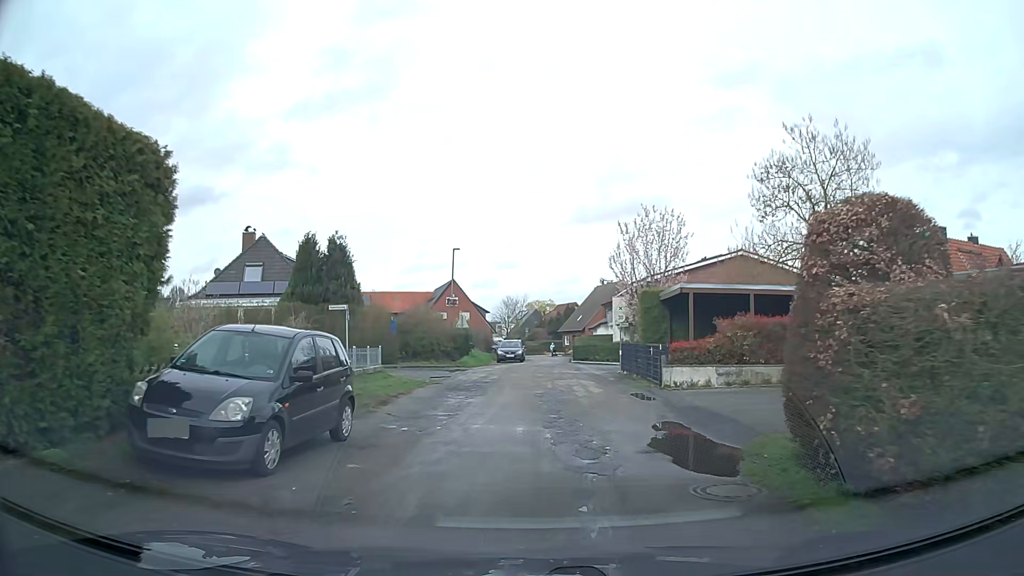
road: residential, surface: asphalt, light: Day
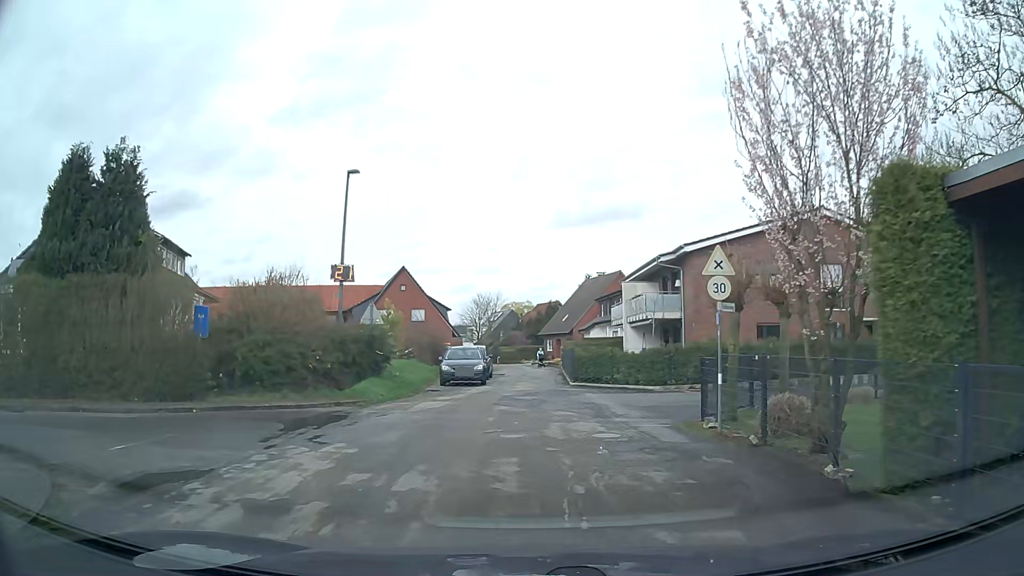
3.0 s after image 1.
(+0.5, +18.9) m; +3°
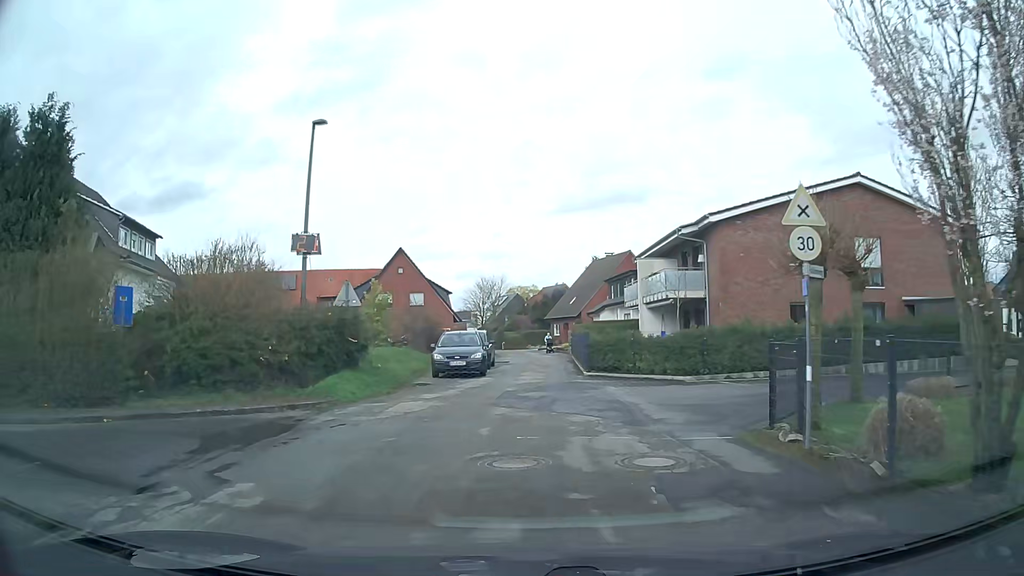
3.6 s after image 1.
(0.0, +3.7) m; -2°
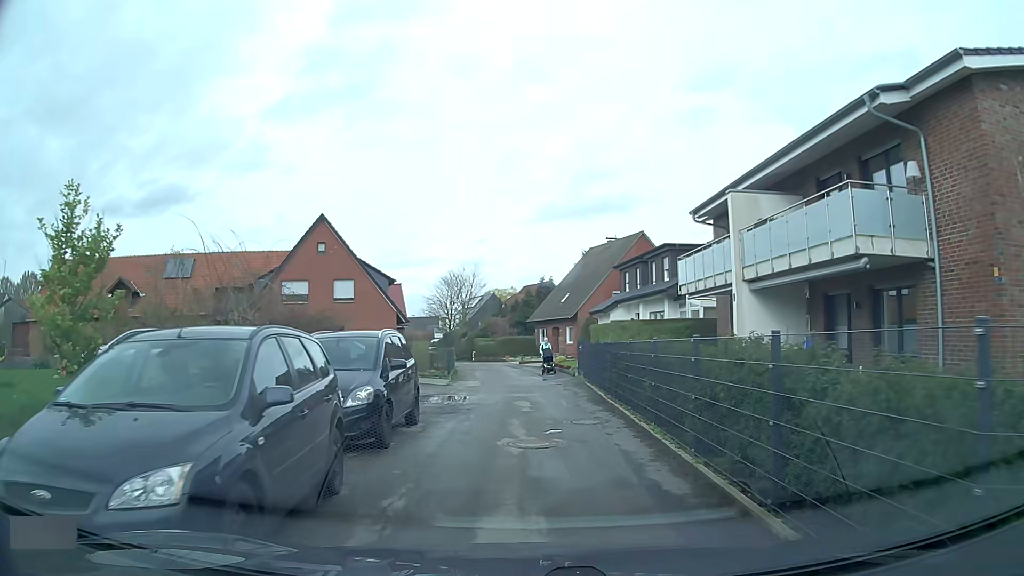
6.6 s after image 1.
(+0.1, +18.9) m; +3°
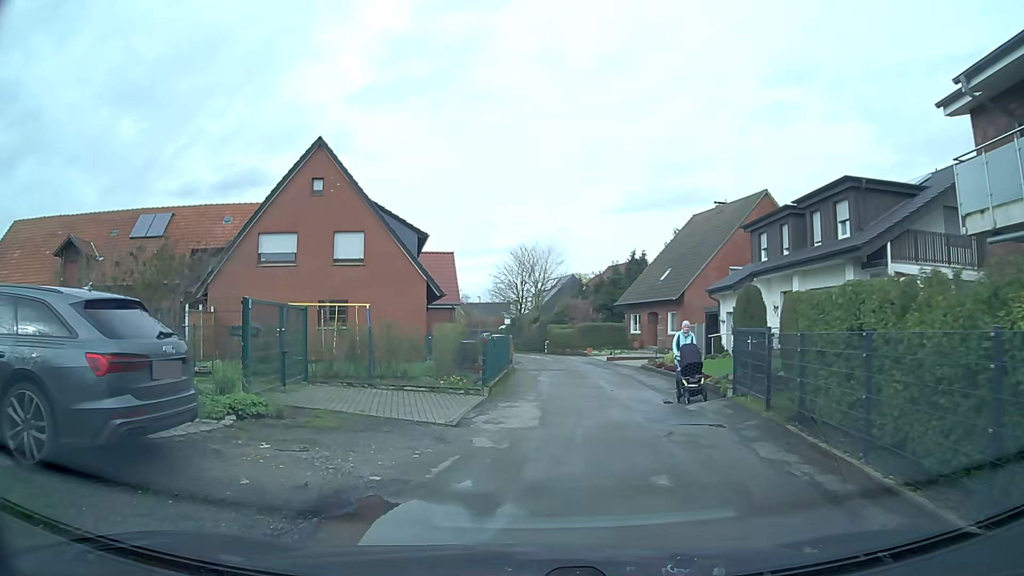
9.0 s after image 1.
(-0.5, +13.4) m; -7°
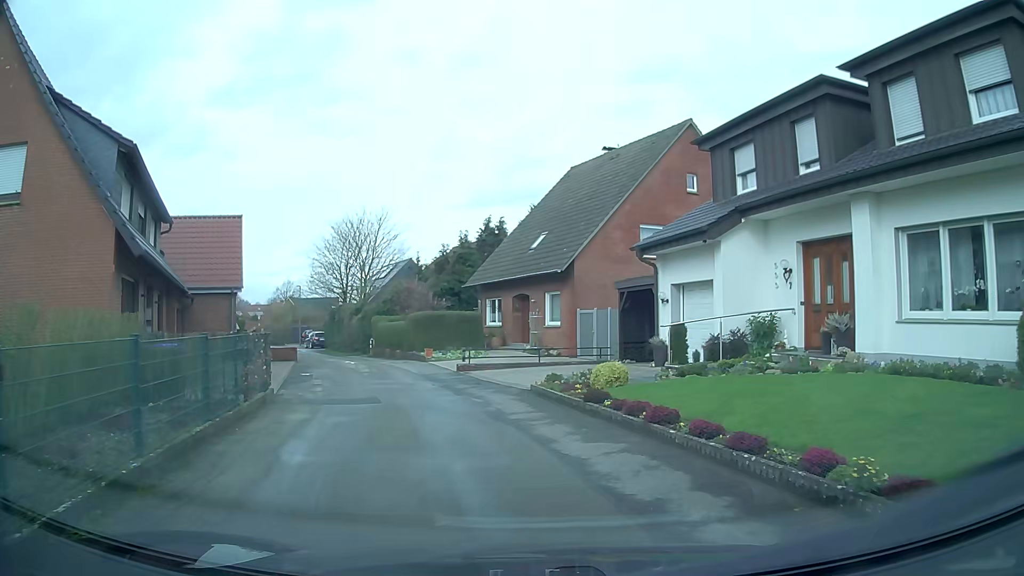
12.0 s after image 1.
(+0.9, +14.0) m; +14°
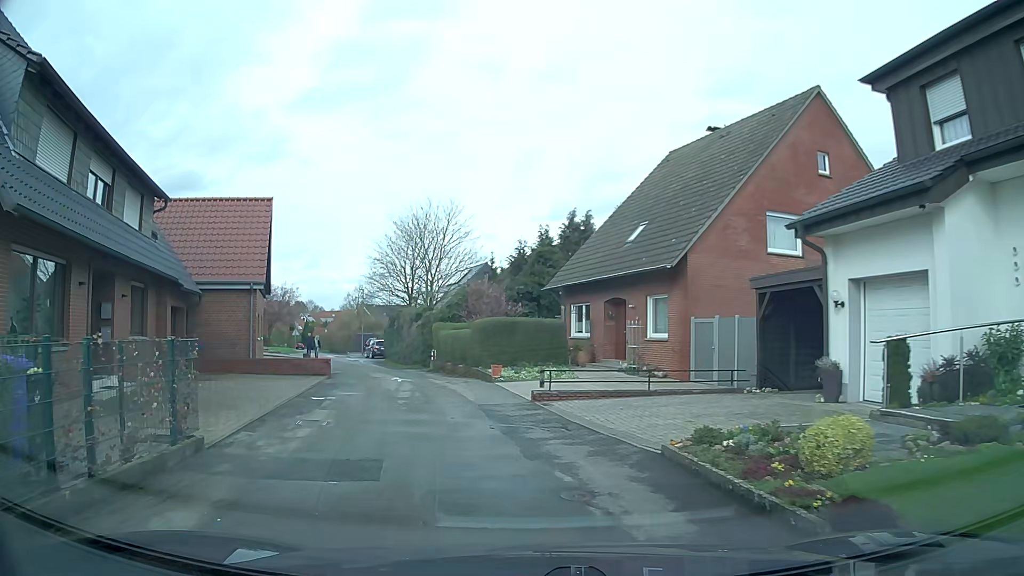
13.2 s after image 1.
(-0.4, +6.3) m; -7°
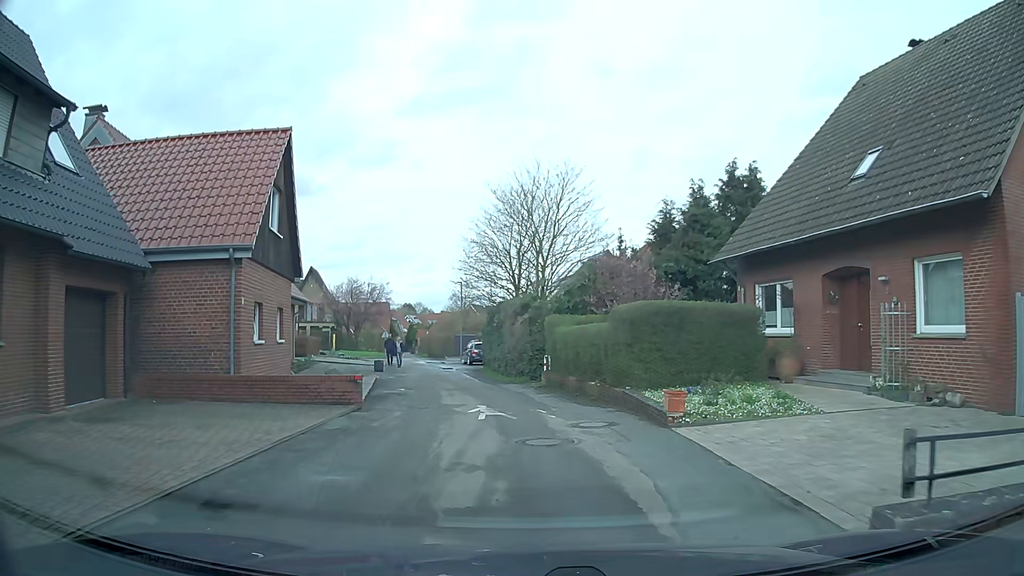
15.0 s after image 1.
(-1.0, +10.3) m; -9°
(0, +10) (-1, +20) (-3, +30) (-5, +40) (-7, +49) (-9, +59) (-11, +69) (-13, +79) (-16, +88) (-18, +98) m
